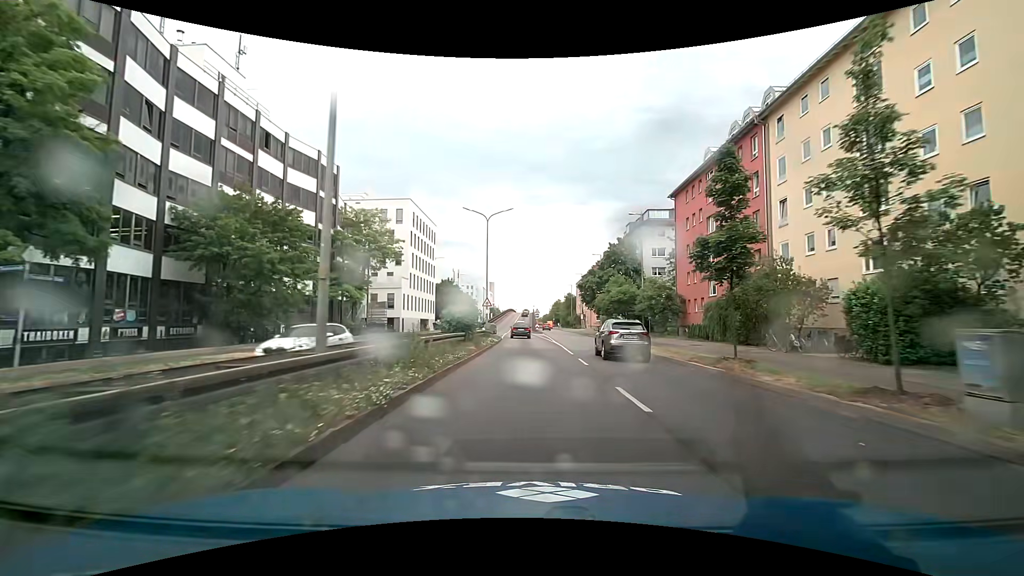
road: primary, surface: asphalt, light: Day
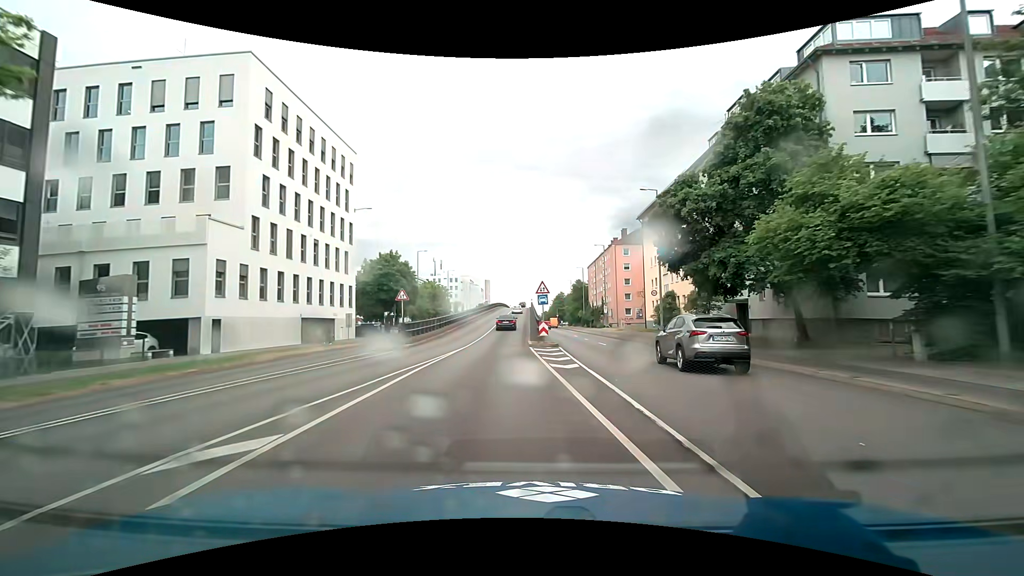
(+0.3, +45.5) m; 0°
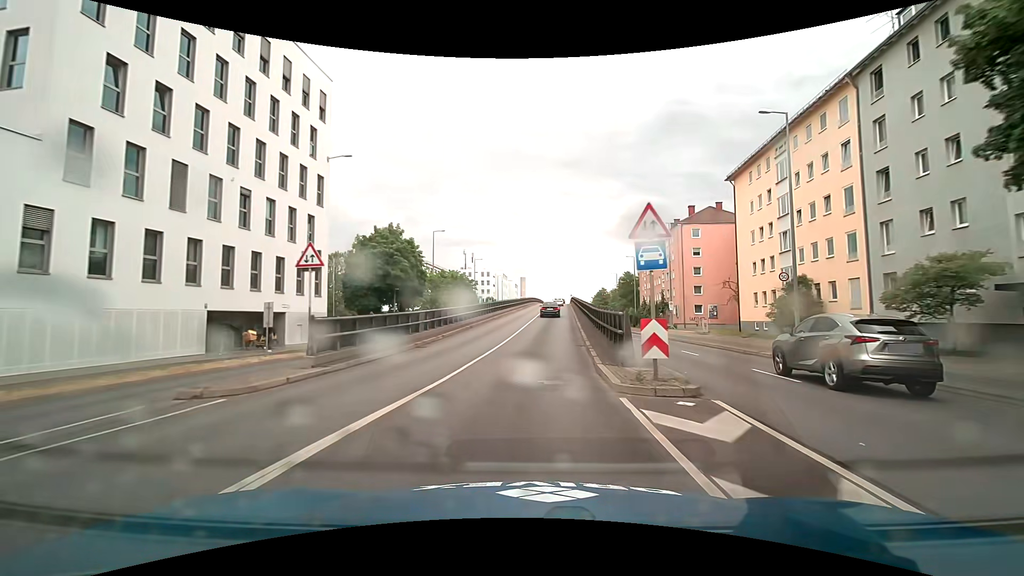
(-0.7, +18.2) m; -4°
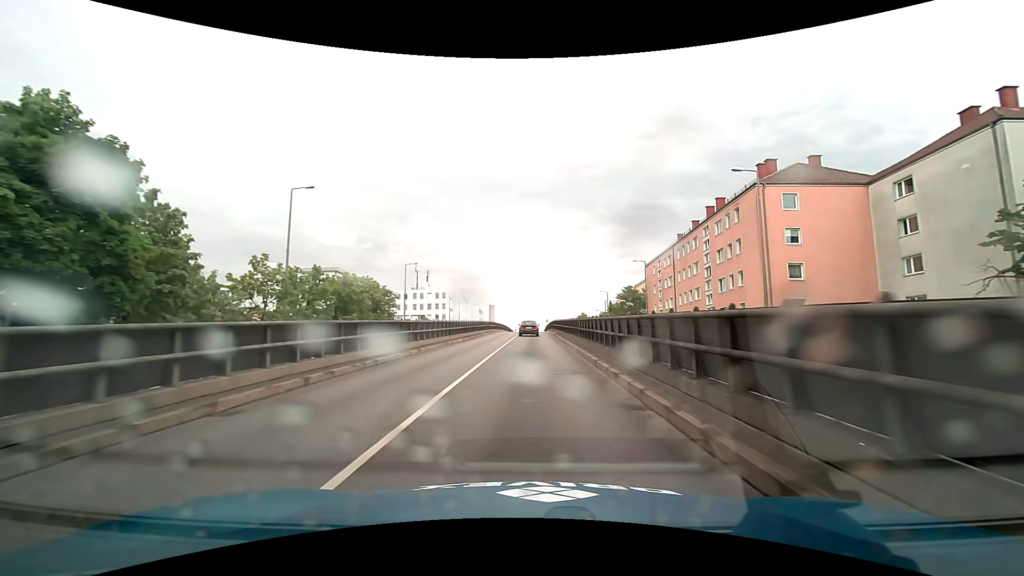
(+1.6, +35.9) m; +4°
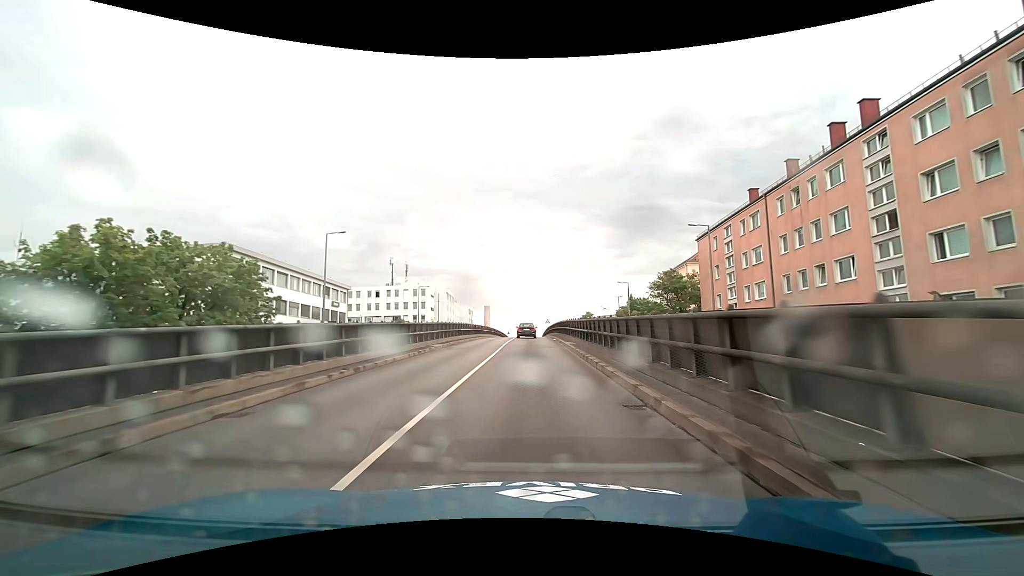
(+0.1, +26.2) m; 0°
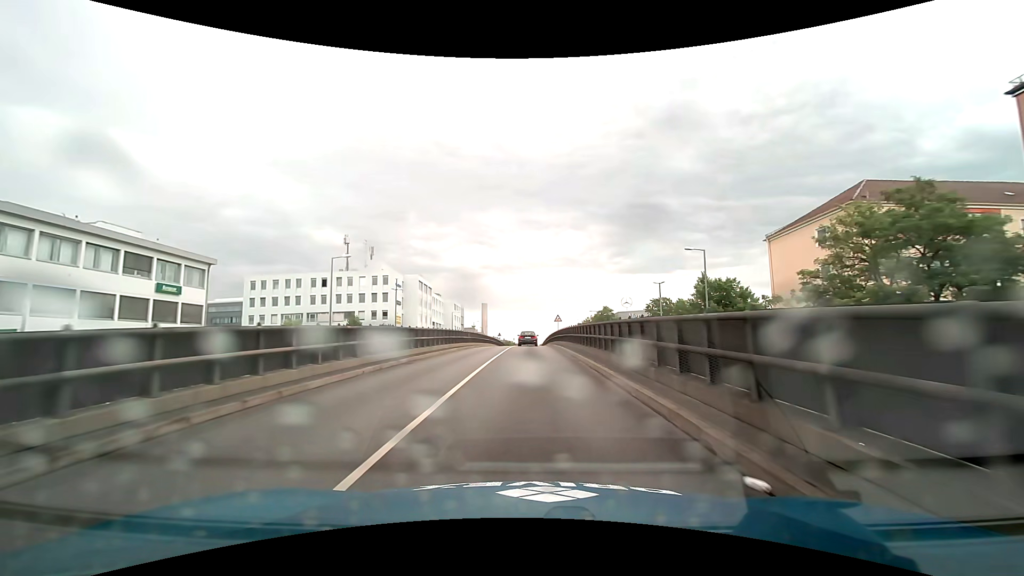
(+0.1, +35.1) m; 0°
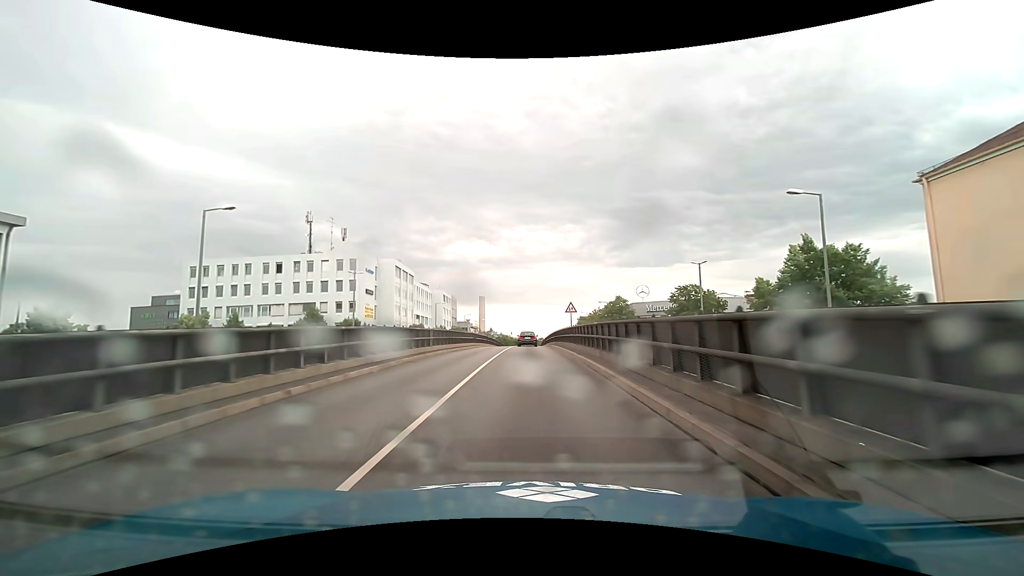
(0.0, +17.9) m; 0°
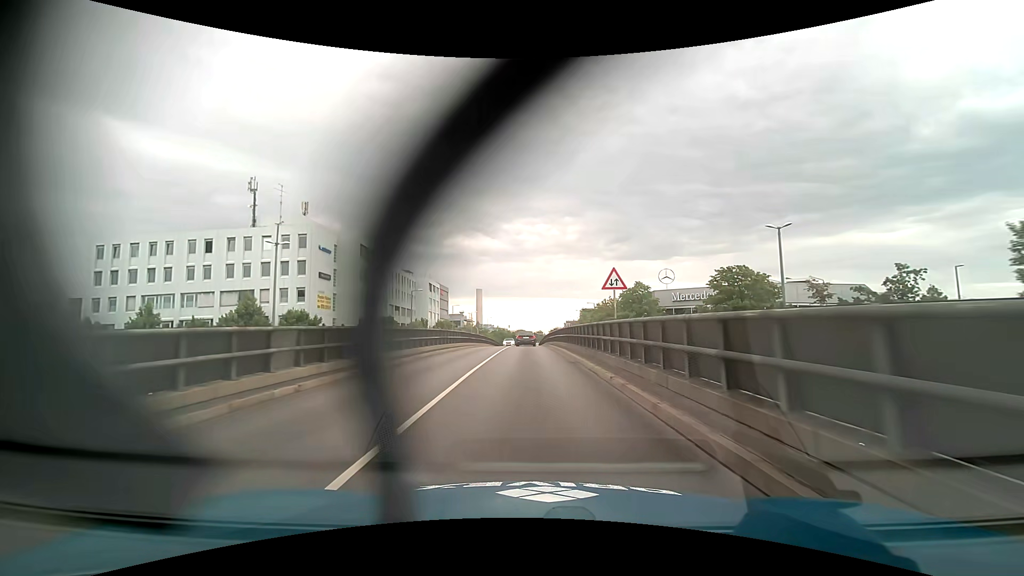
(+0.1, +18.2) m; 0°
(0, +10) (0, +20) (0, +30) (0, +40) (0, +50) (0, +60) (0, +70) (0, +80) (0, +90) (0, +100) m
